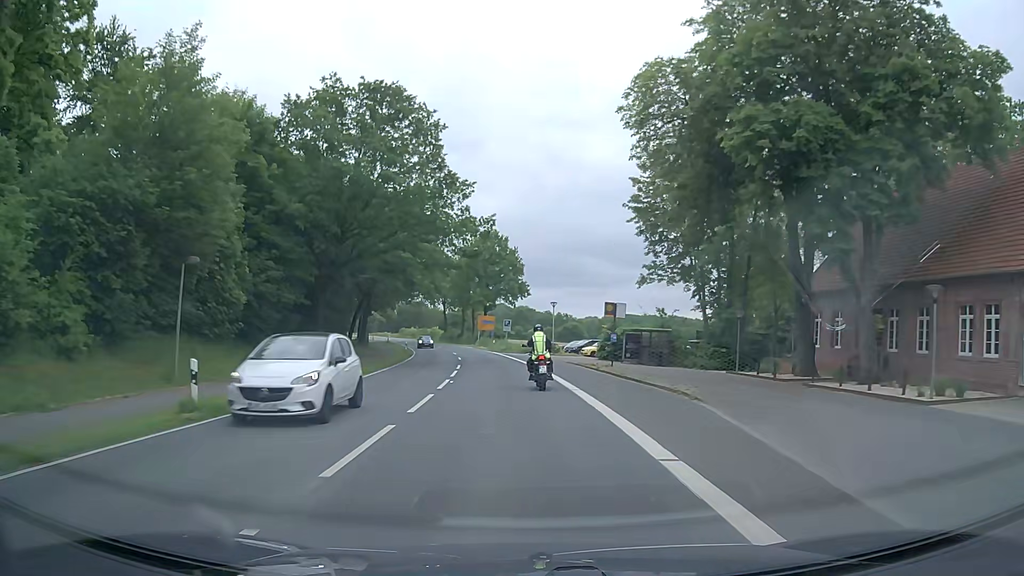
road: secondary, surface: asphalt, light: Day
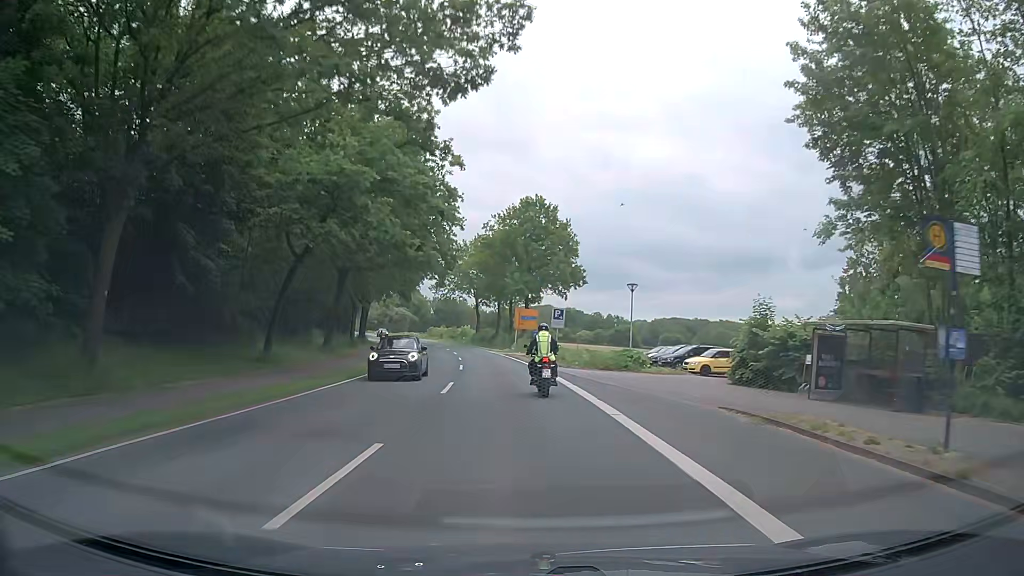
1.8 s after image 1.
(-1.0, +25.8) m; -4°
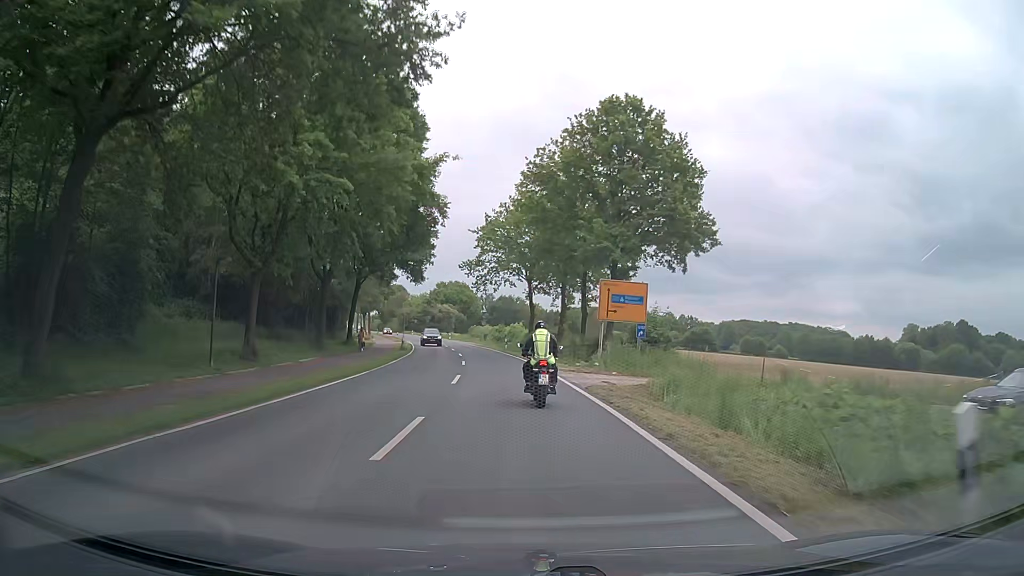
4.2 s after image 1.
(-1.7, +33.4) m; -6°
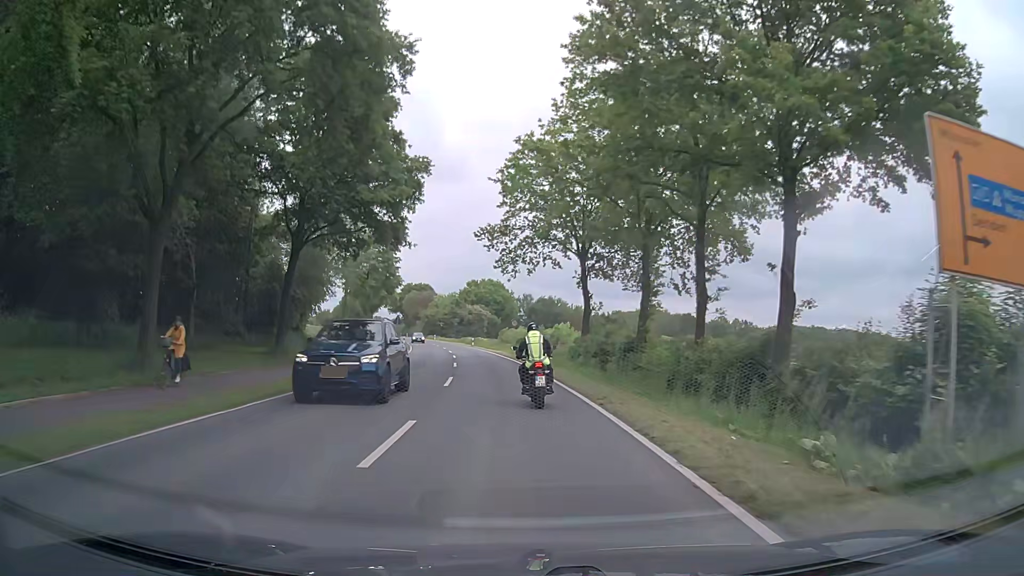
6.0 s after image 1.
(-0.5, +24.5) m; -3°
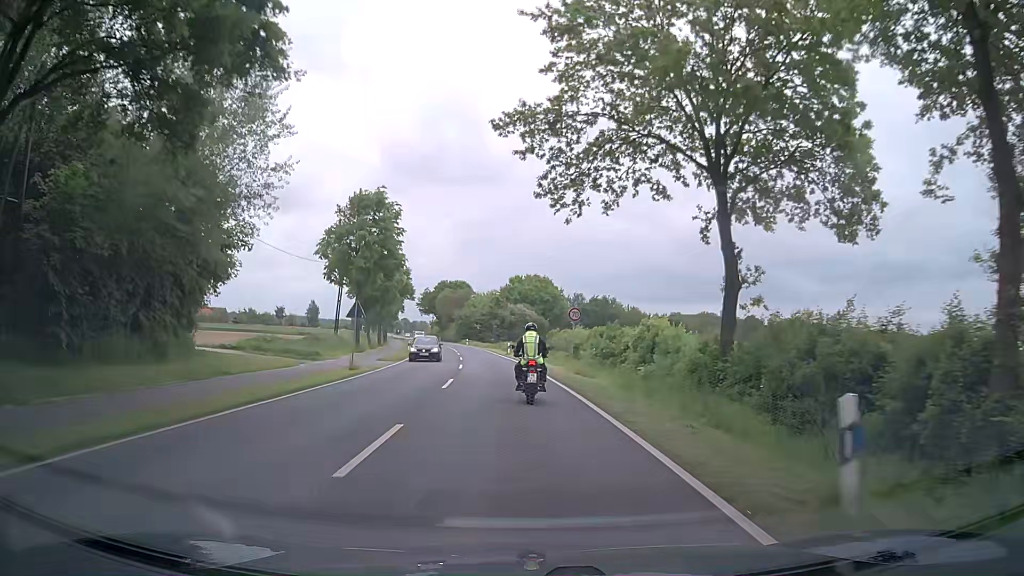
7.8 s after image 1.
(-0.8, +24.8) m; -4°
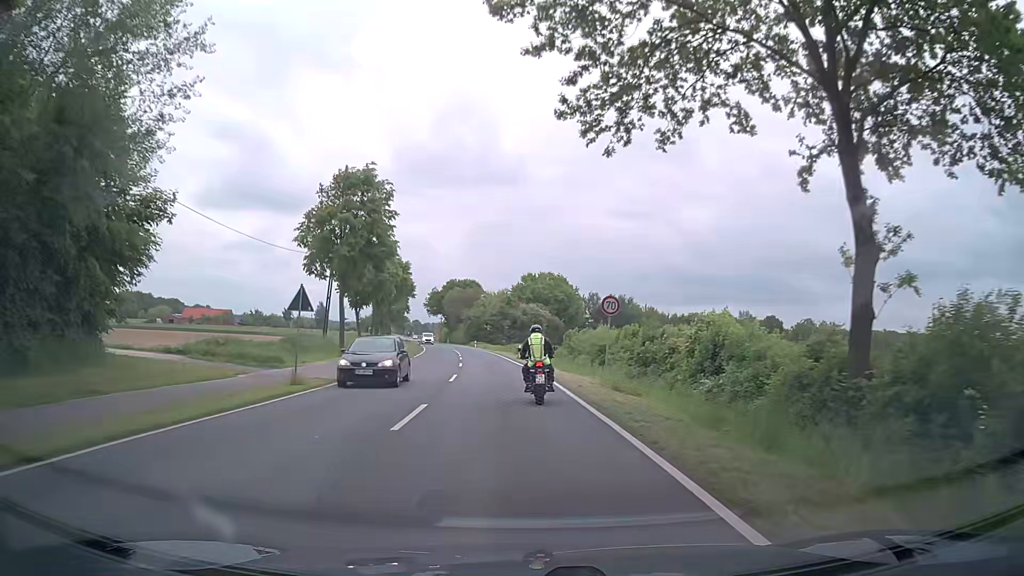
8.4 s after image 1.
(0.0, +8.6) m; -1°
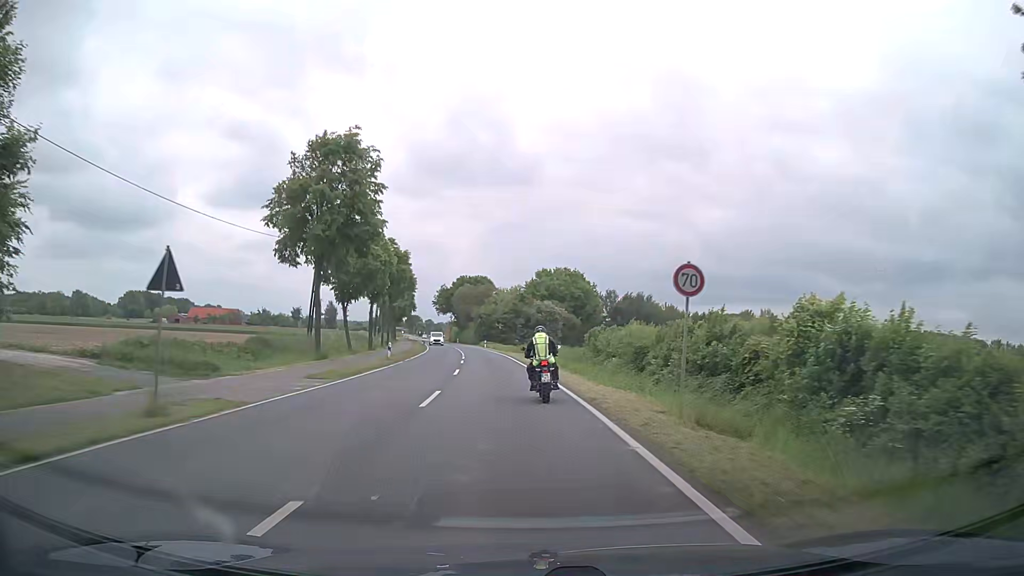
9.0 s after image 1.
(0.0, +8.7) m; -1°
